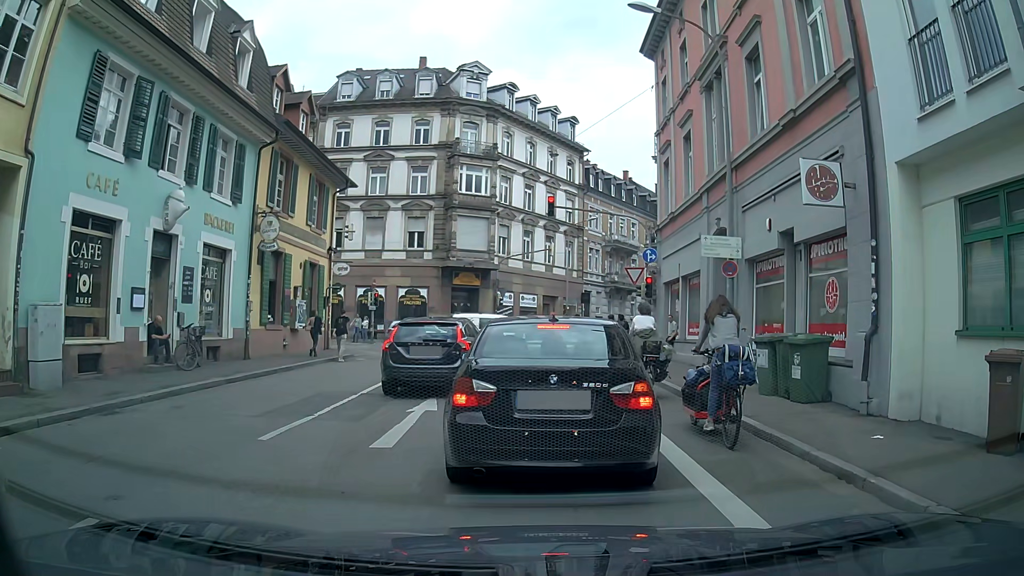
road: unclassified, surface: asphalt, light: Day
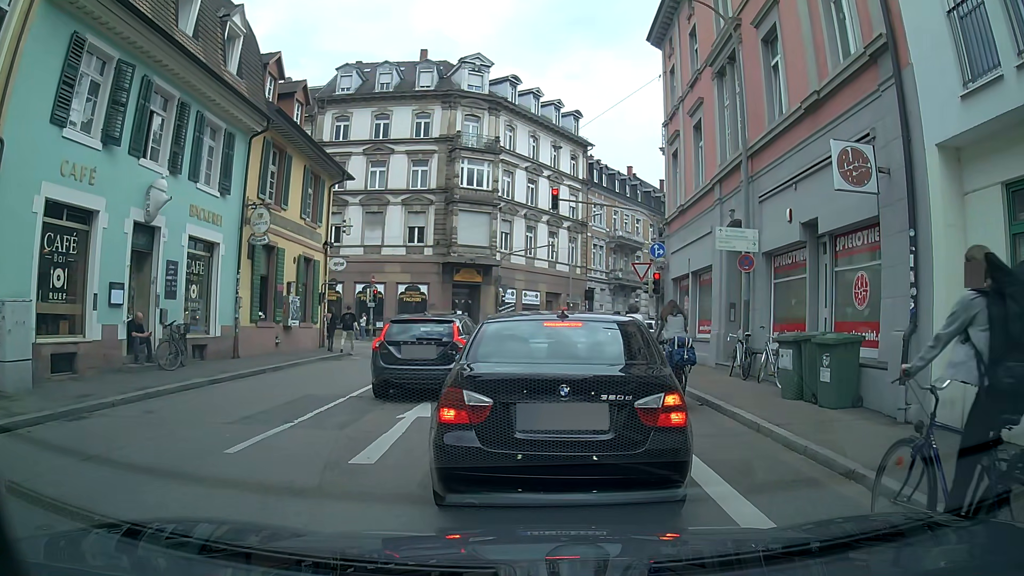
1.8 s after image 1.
(0.0, +1.0) m; 0°
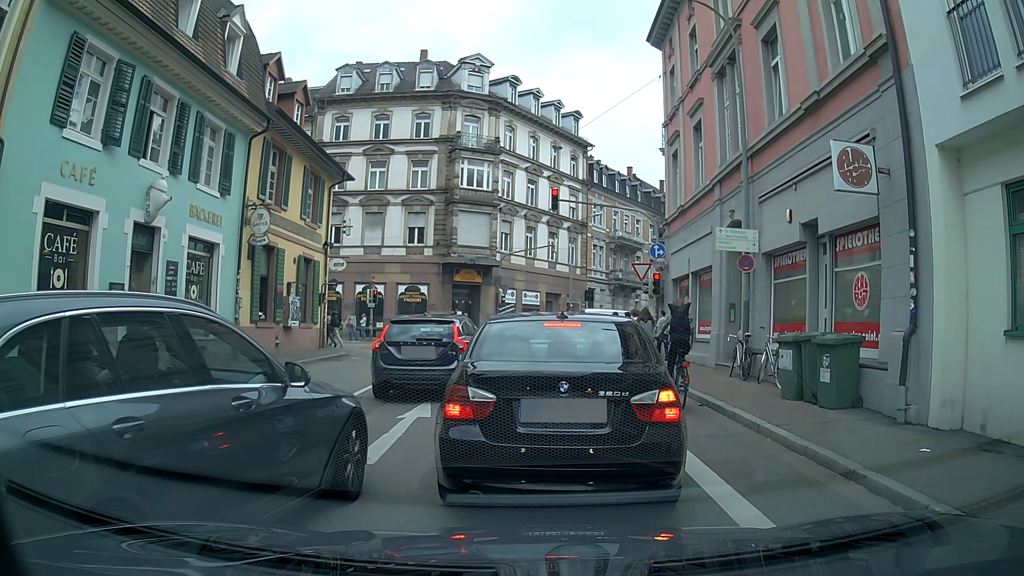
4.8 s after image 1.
(0.0, +0.1) m; 0°
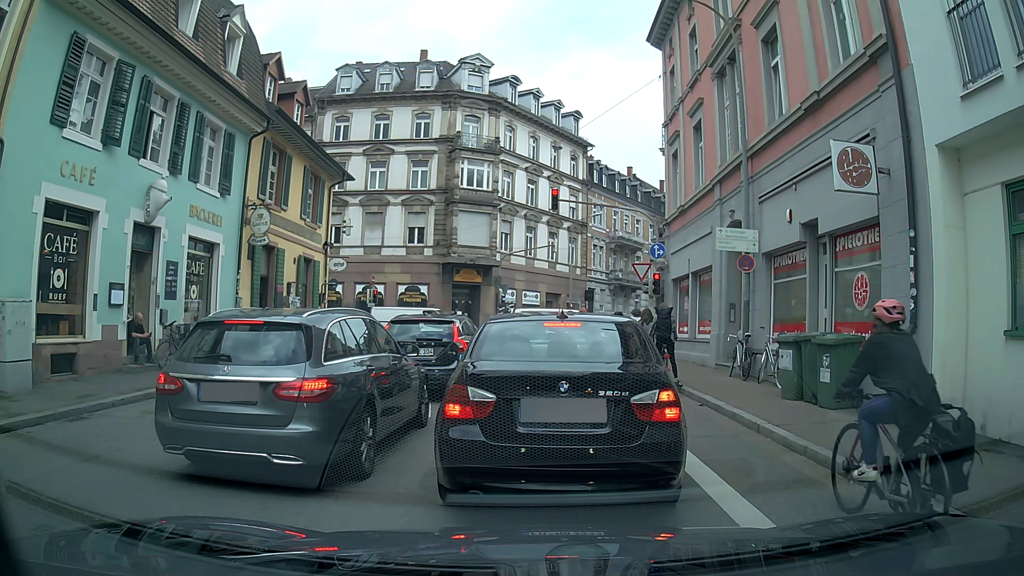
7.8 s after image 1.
(0.0, 0.0) m; 0°
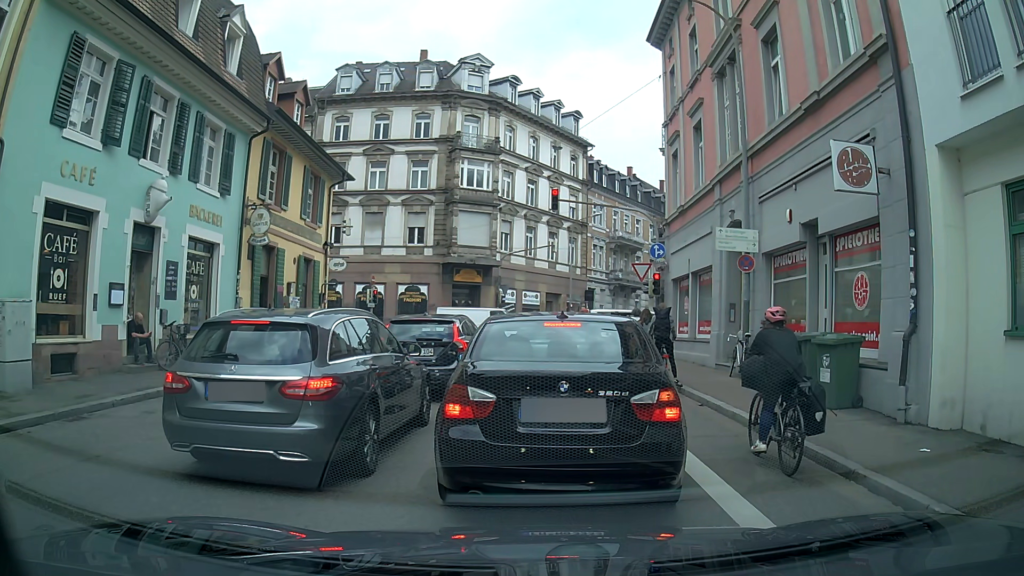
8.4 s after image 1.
(0.0, 0.0) m; 0°
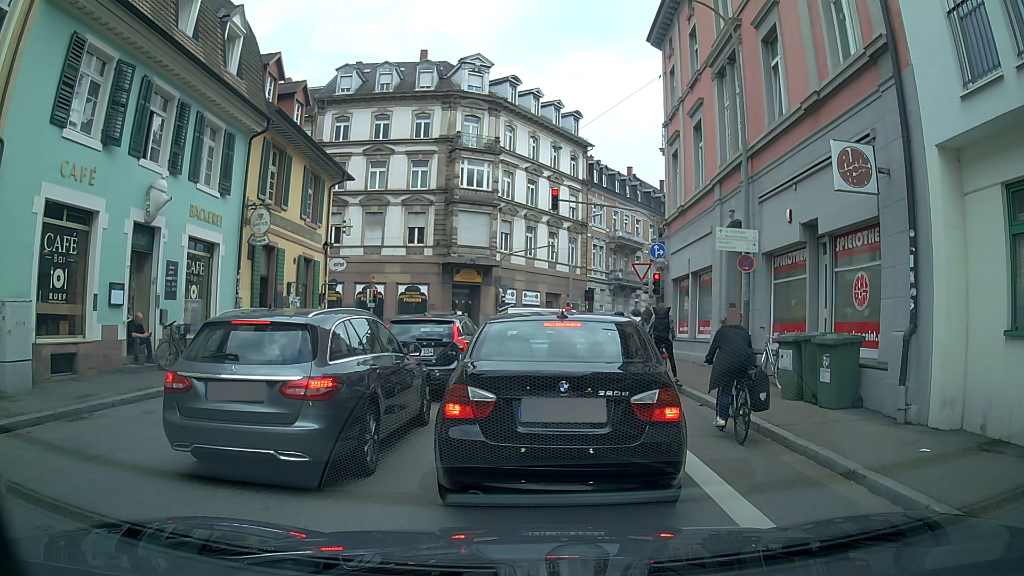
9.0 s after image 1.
(0.0, 0.0) m; 0°
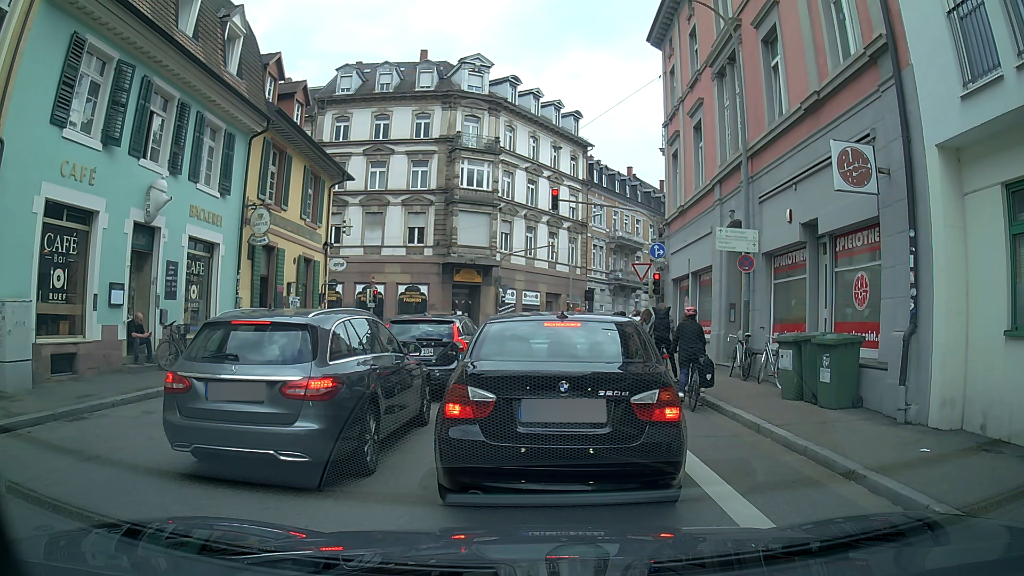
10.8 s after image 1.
(0.0, 0.0) m; 0°
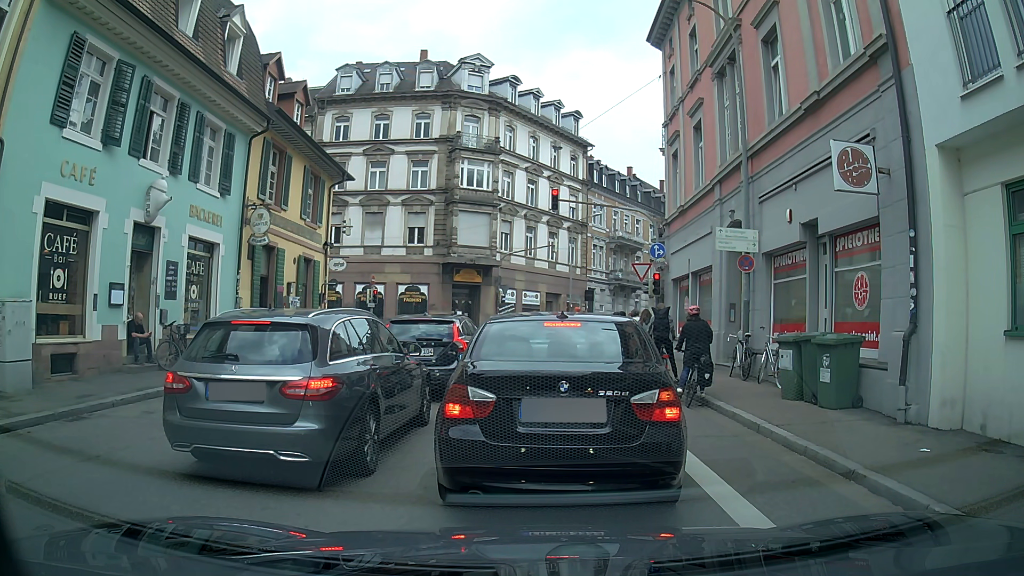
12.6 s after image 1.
(0.0, 0.0) m; 0°
